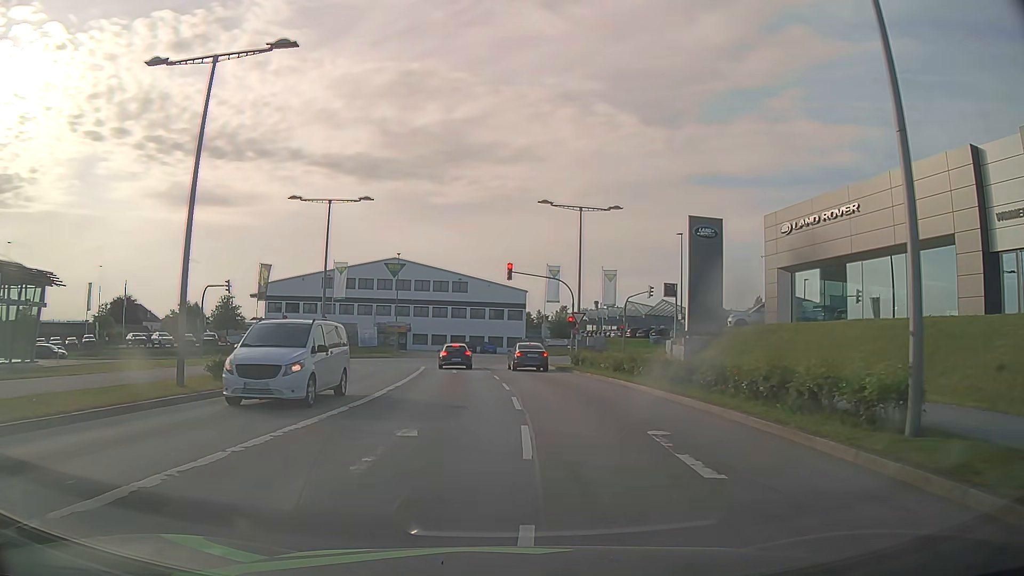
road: secondary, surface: asphalt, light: Day
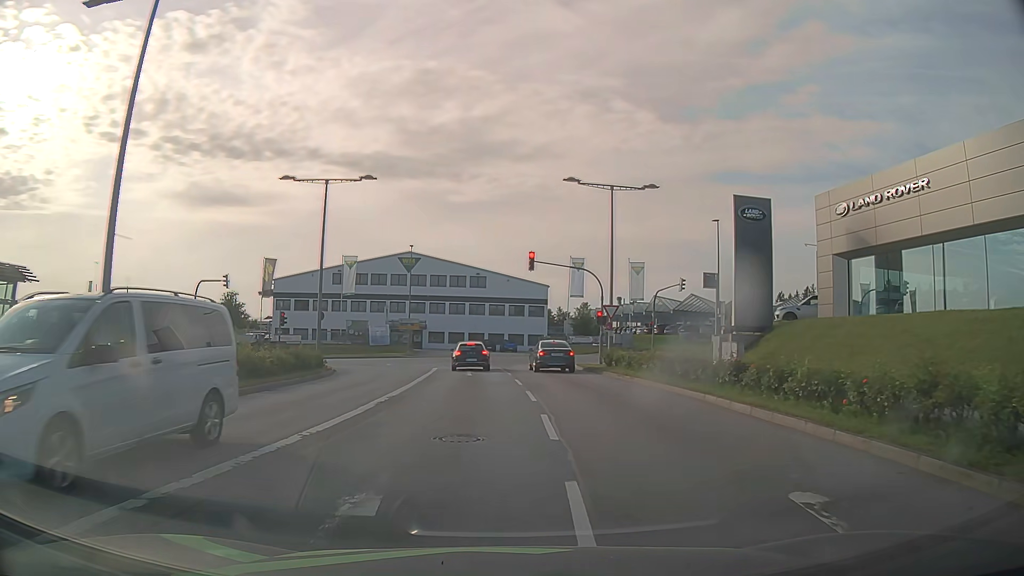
(-0.1, +4.6) m; -2°
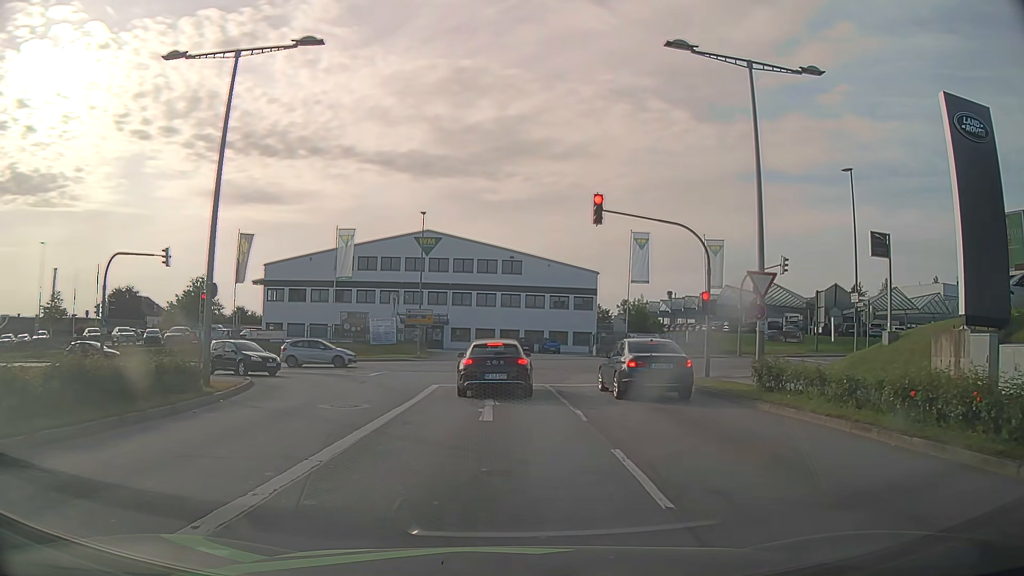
(-0.3, +15.6) m; -2°
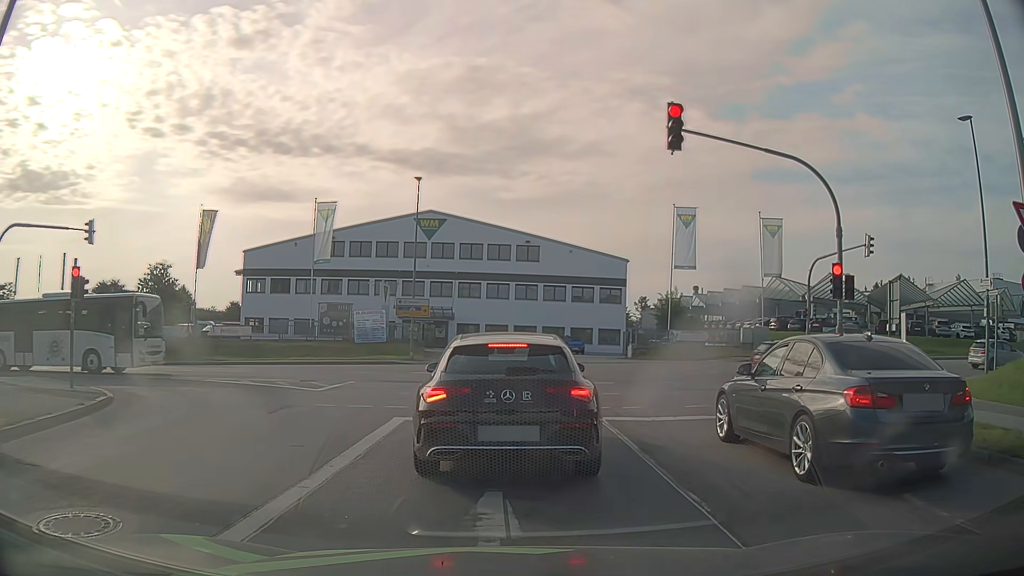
(-0.1, +9.4) m; 0°
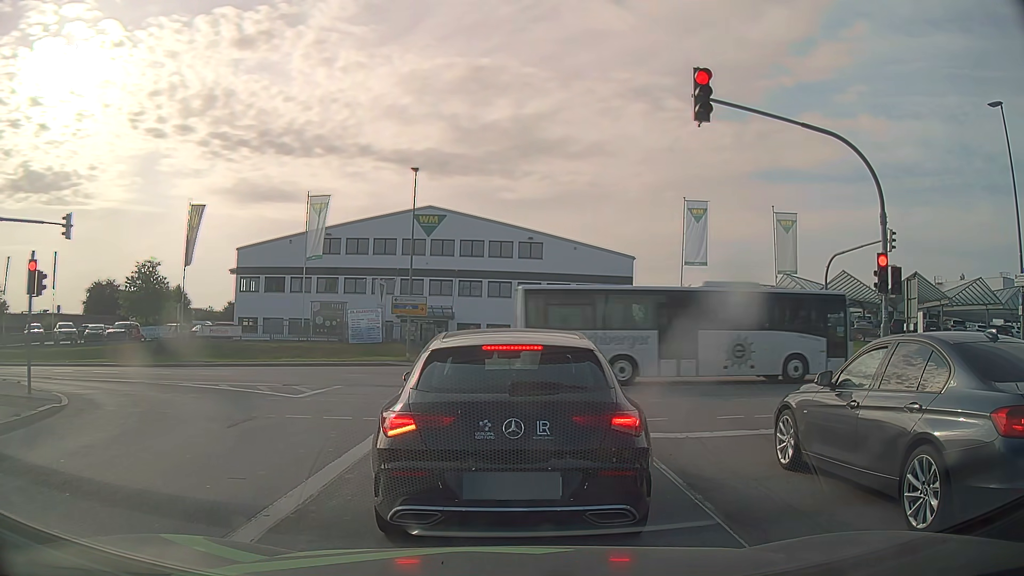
(0.0, +1.9) m; -1°
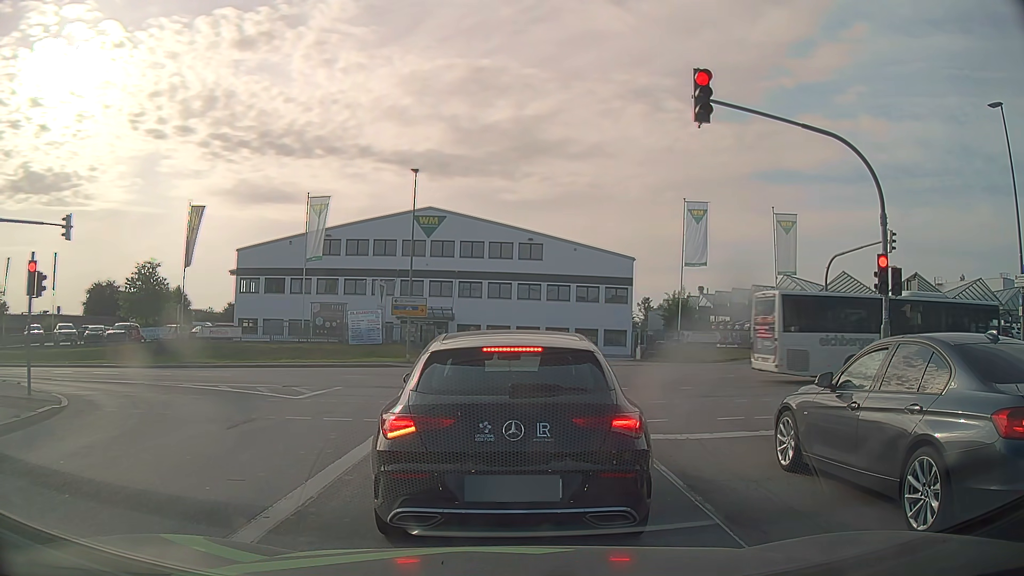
(0.0, +0.1) m; 0°
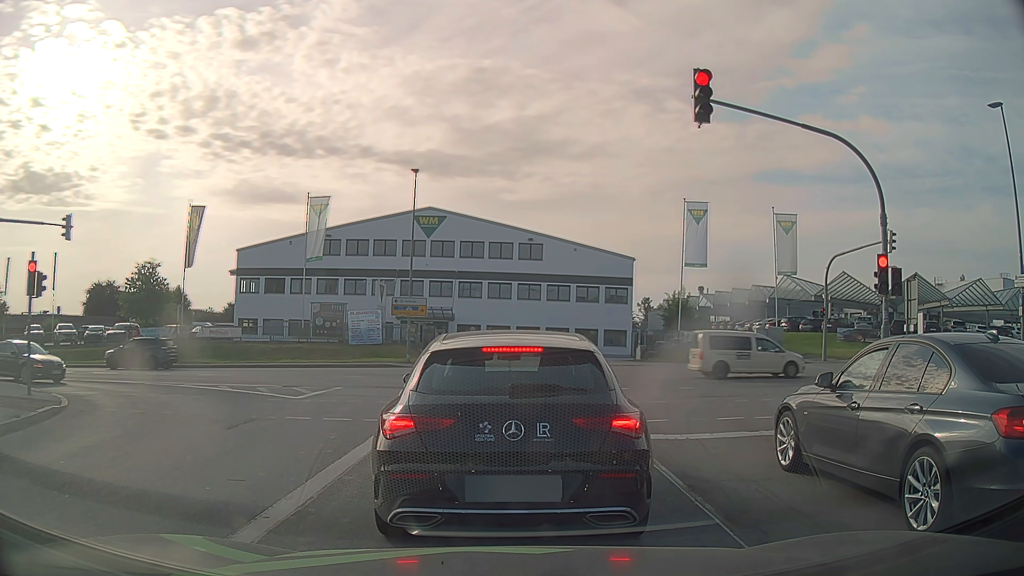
(0.0, 0.0) m; 0°
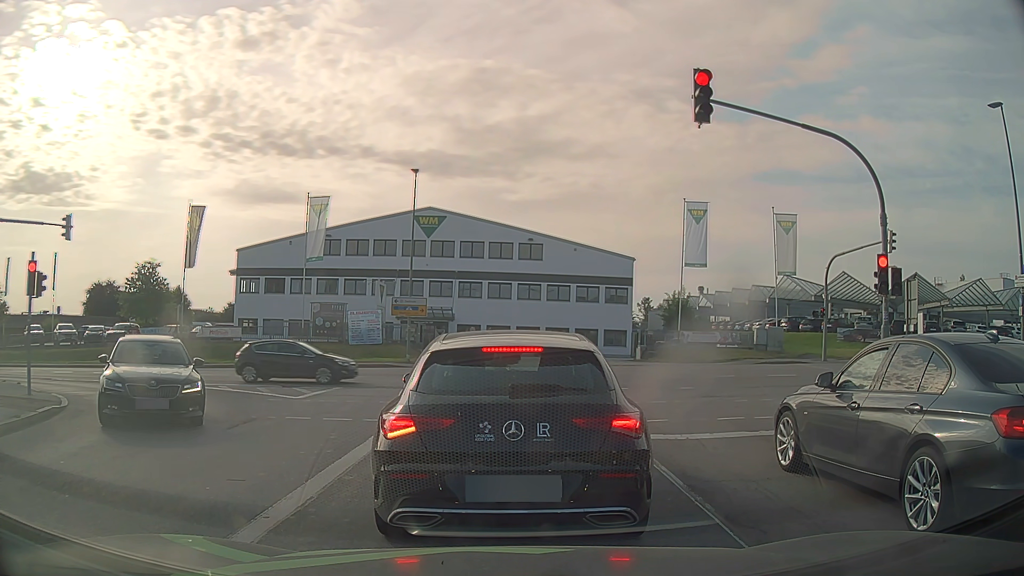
(0.0, 0.0) m; 0°
(0, +10) (-1, +20) (-6, +28) (-15, +33) (-25, +34) (-35, +34) (-45, +34) (-55, +33) (-65, +33) (-75, +33) m
